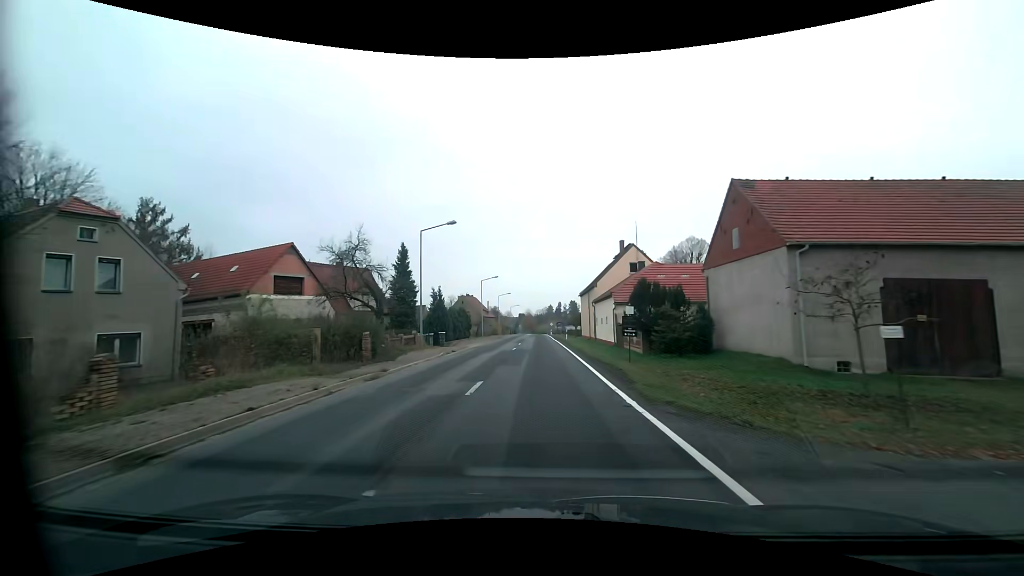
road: primary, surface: asphalt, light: Day
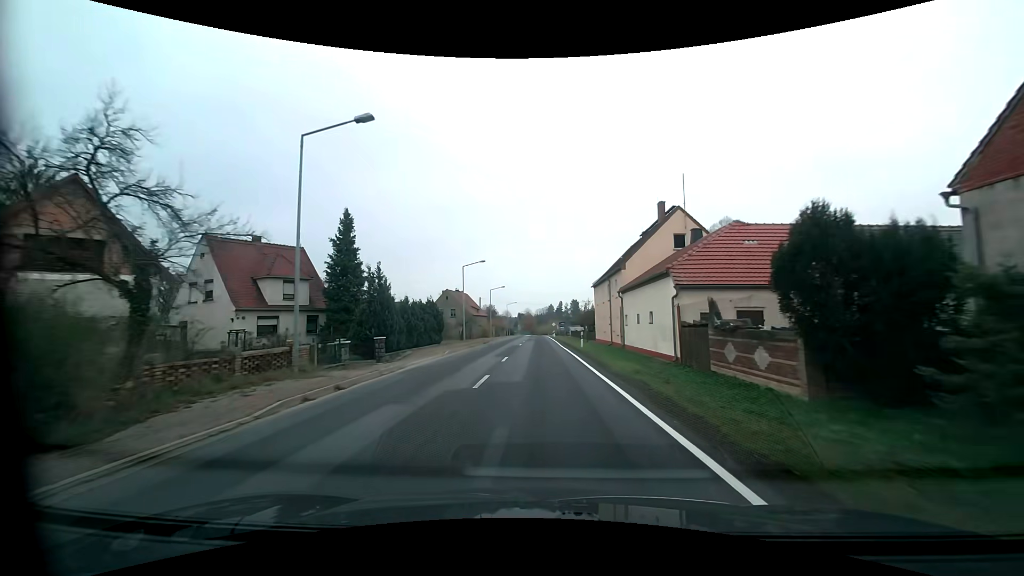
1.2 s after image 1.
(0.0, +16.7) m; 0°
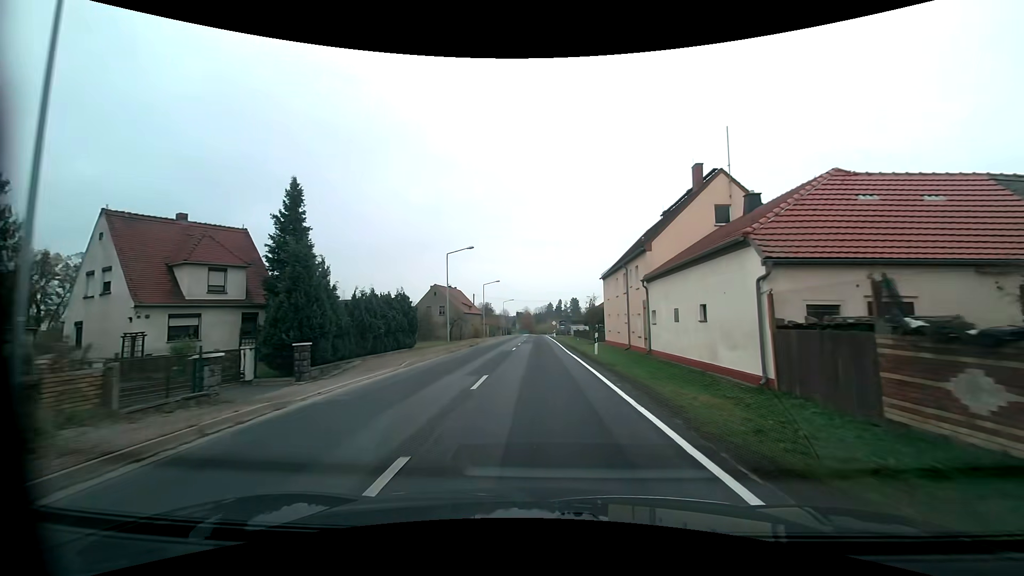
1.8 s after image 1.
(0.0, +8.3) m; 0°
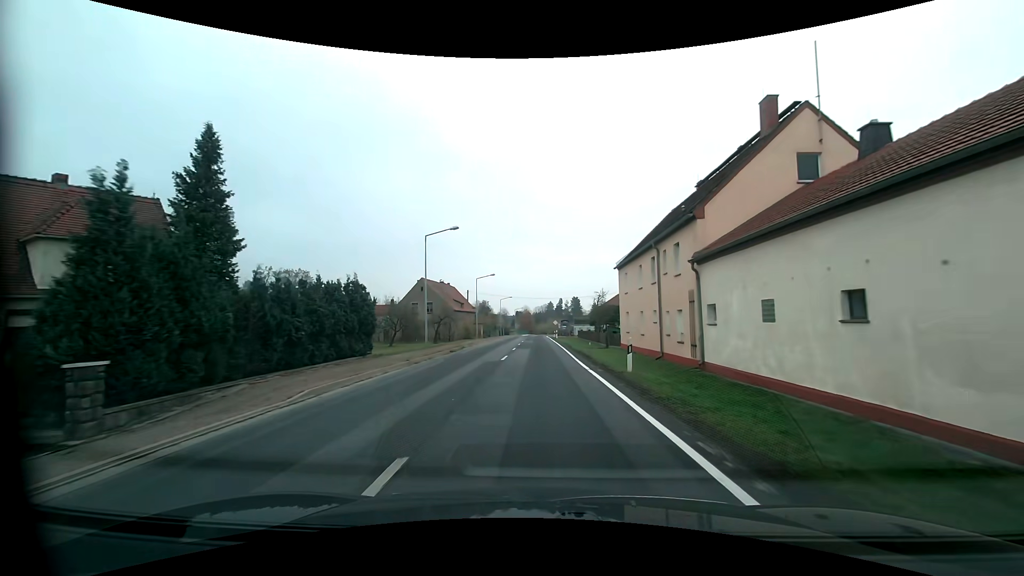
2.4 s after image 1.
(0.0, +8.4) m; 0°
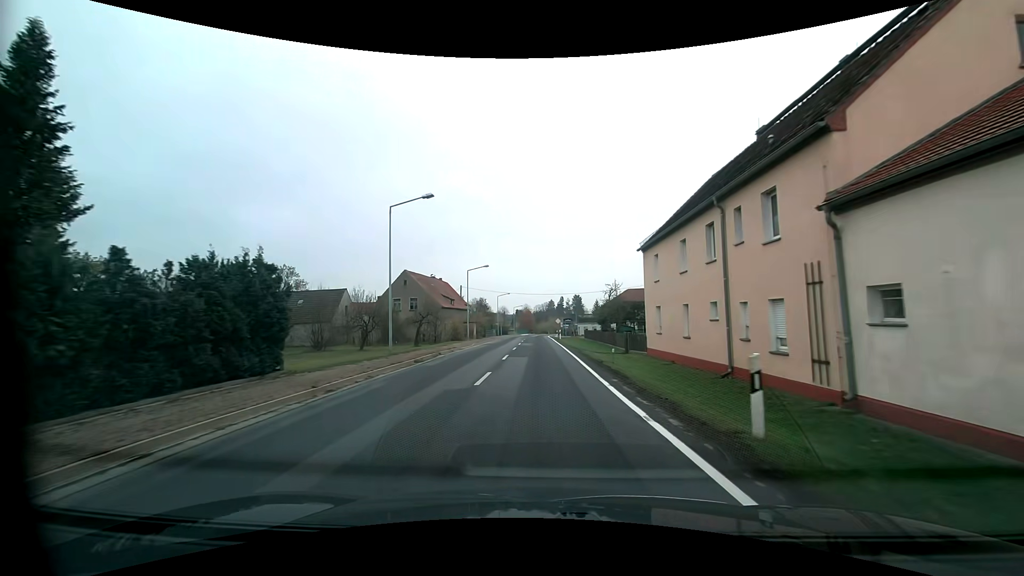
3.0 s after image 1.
(0.0, +8.4) m; 0°
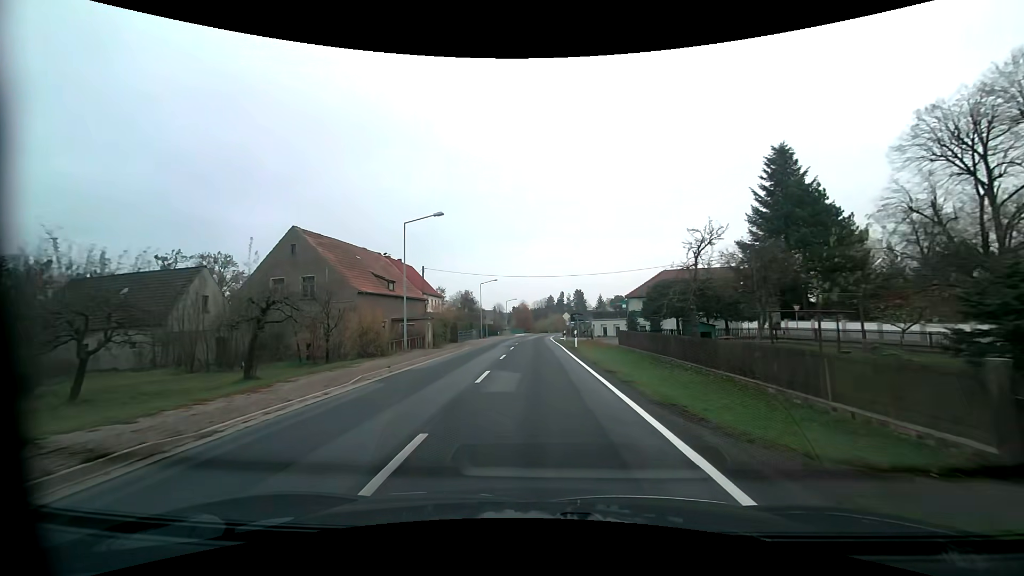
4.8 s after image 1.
(-0.1, +25.2) m; 0°
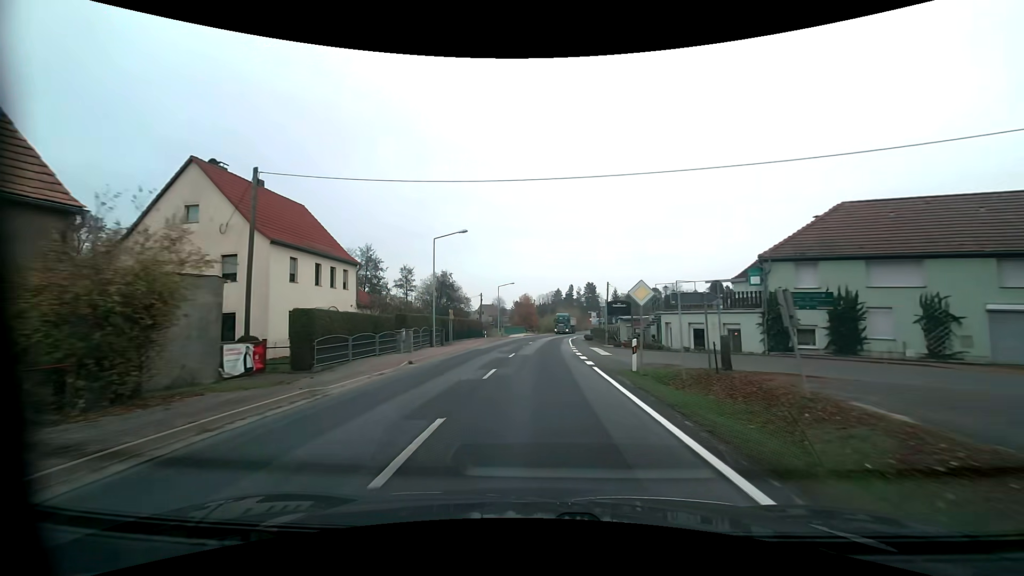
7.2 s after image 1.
(-0.1, +33.6) m; 0°
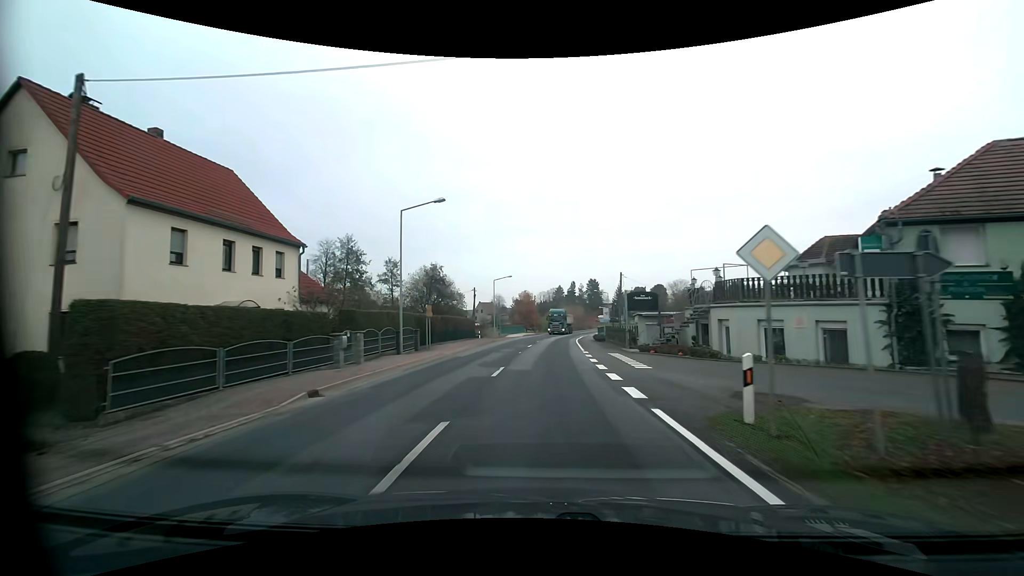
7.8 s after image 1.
(0.0, +8.4) m; 0°
